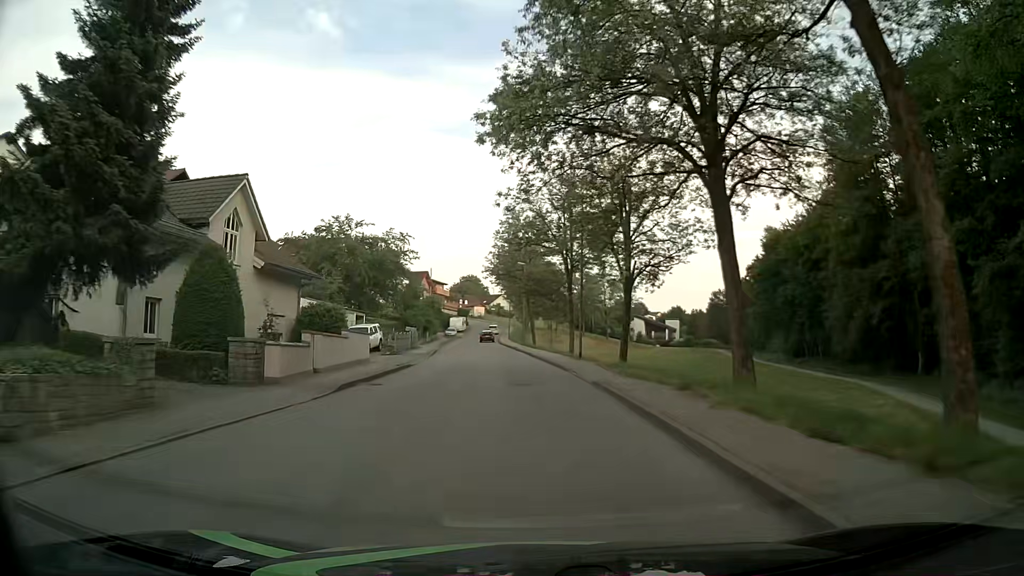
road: unclassified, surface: asphalt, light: Day
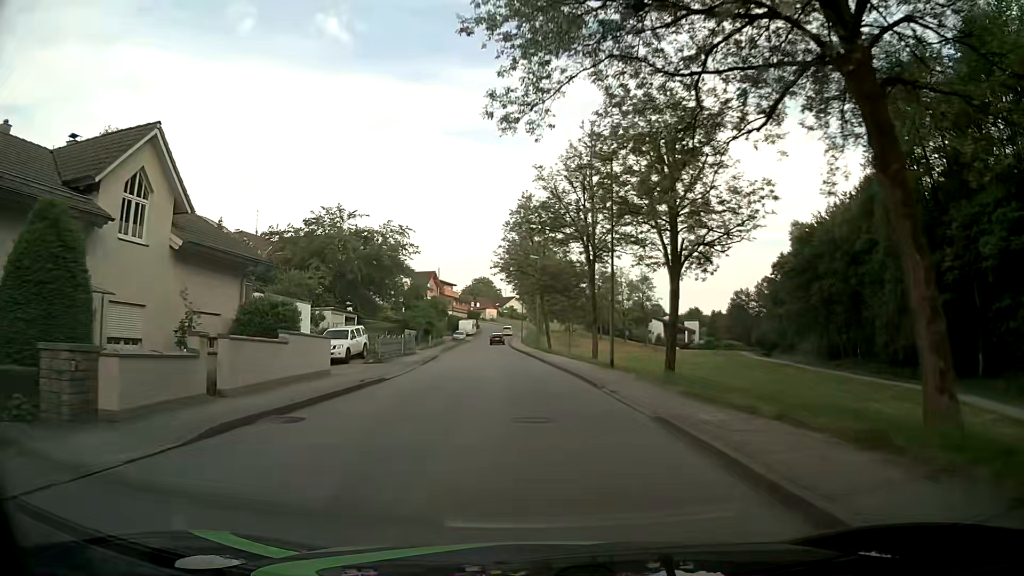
(-0.1, +7.6) m; -1°
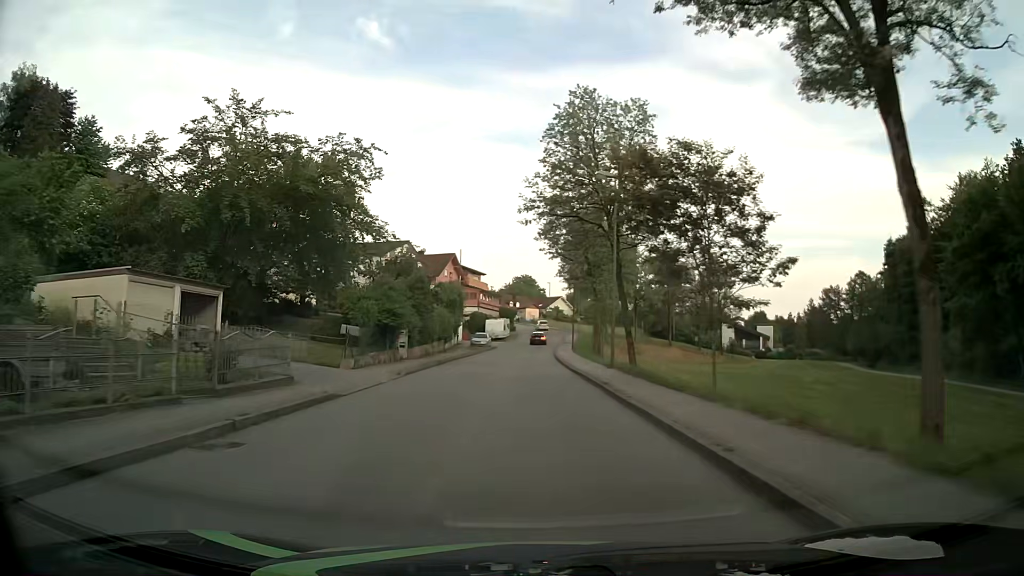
(-1.1, +30.3) m; -4°
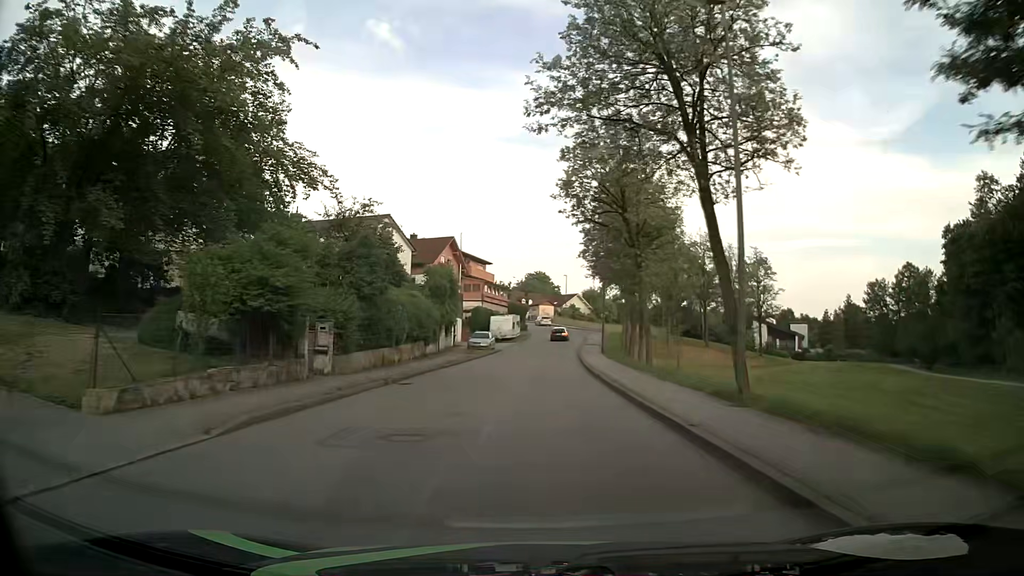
(-0.2, +15.2) m; -1°
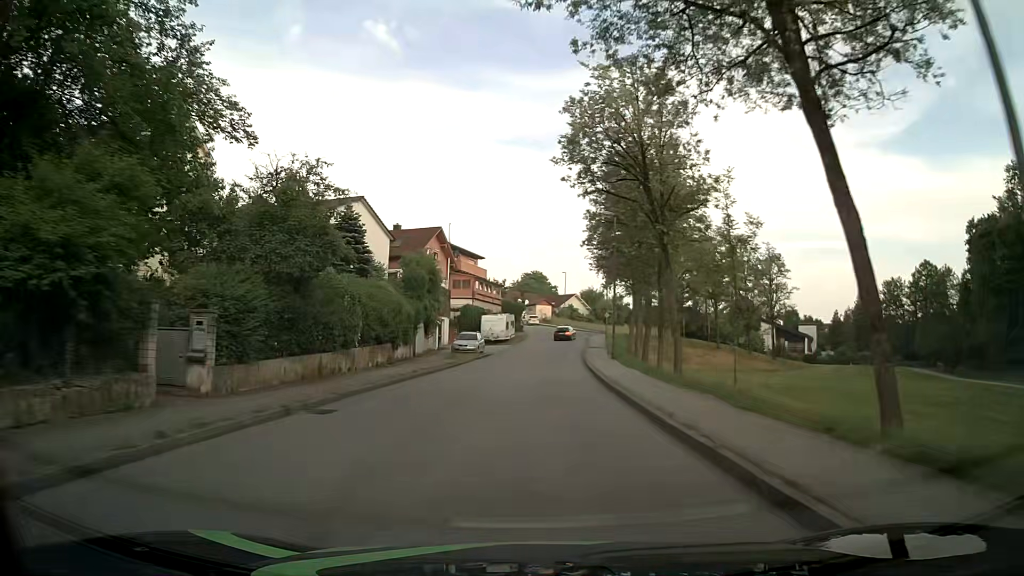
(0.0, +7.6) m; 0°
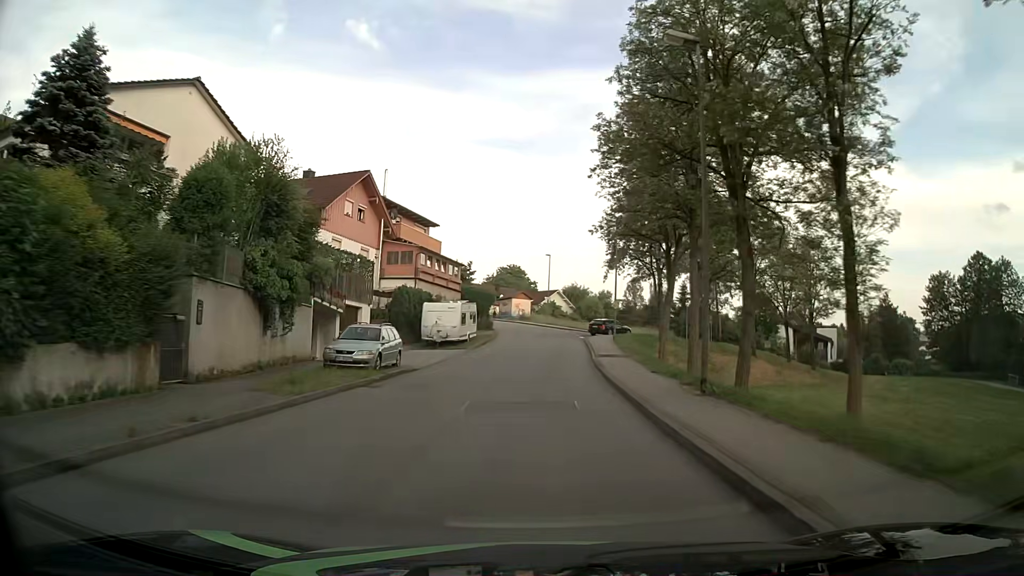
(+0.3, +22.6) m; +2°
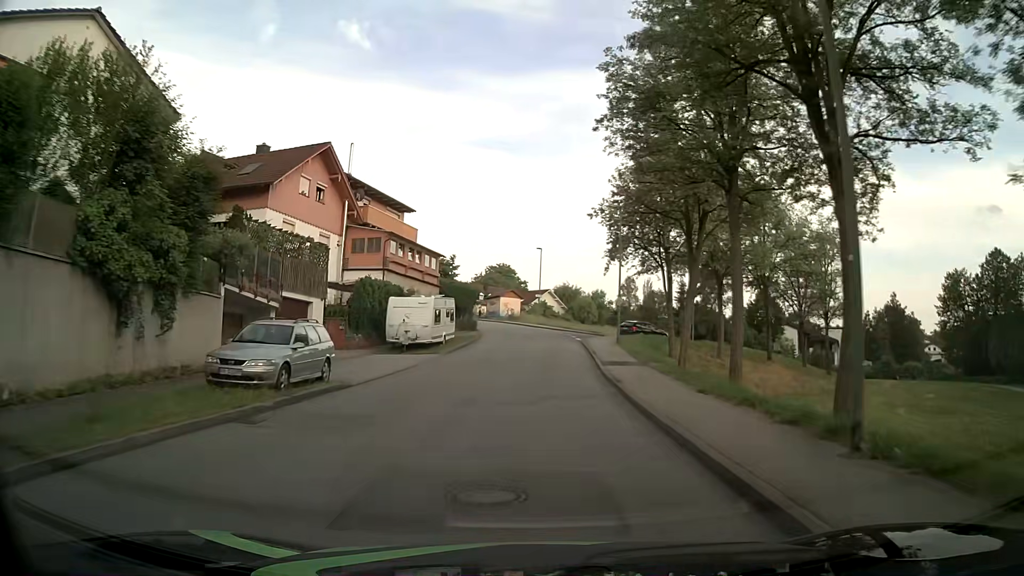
(+0.1, +6.9) m; +1°
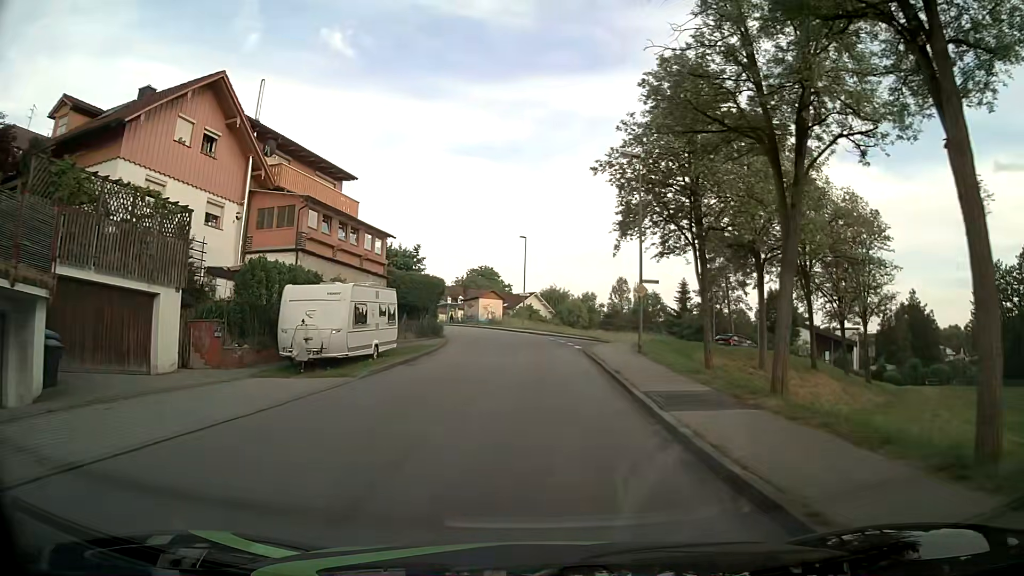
(+0.1, +12.3) m; +2°
(0, +10) (0, +20) (0, +30) (+3, +39) (+11, +45) (+19, +52) (+26, +59) (+33, +66) (+41, +72) (+49, +77) m
